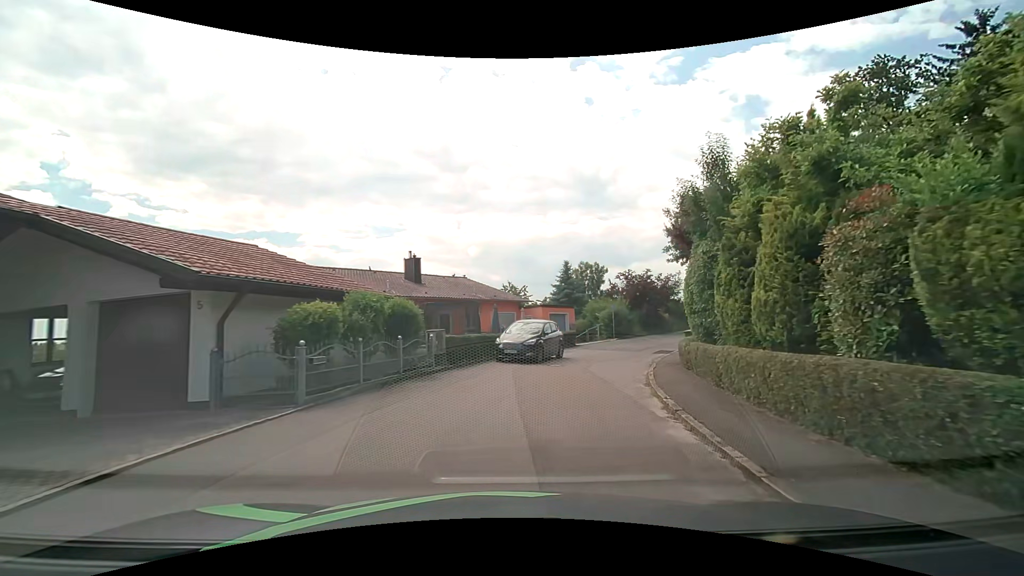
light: Day
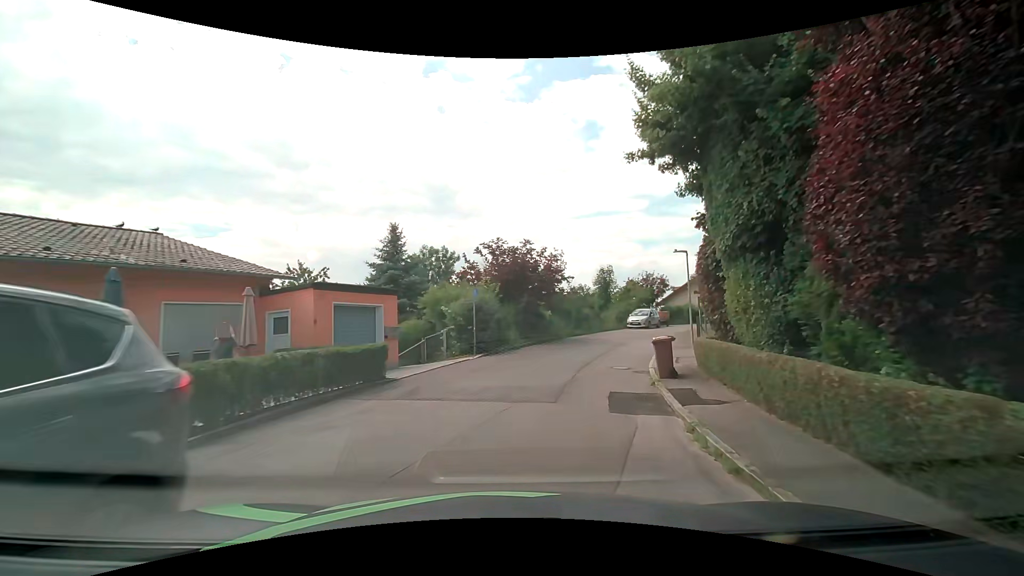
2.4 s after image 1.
(+2.8, +18.4) m; +17°
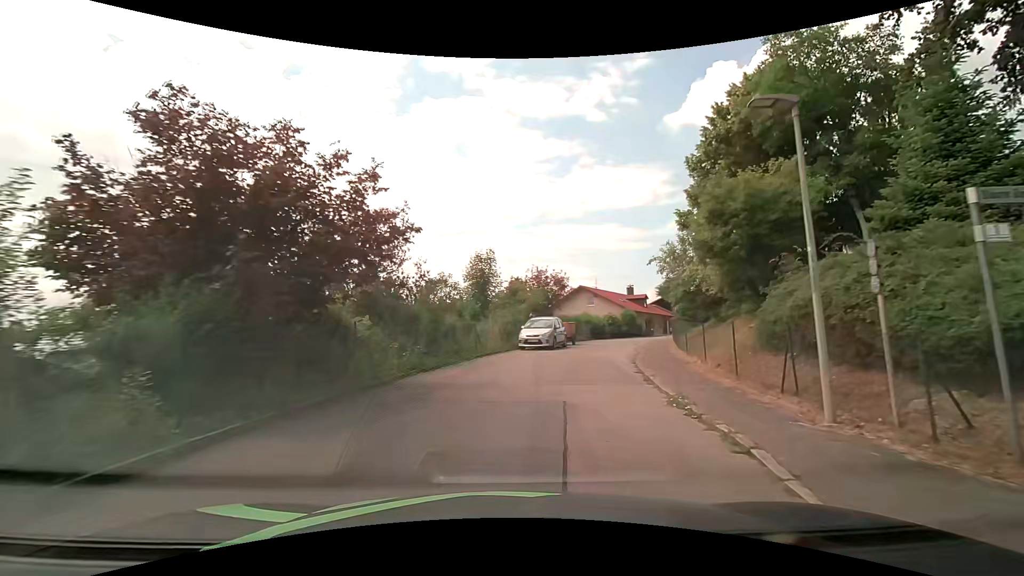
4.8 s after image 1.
(+2.4, +17.3) m; +17°
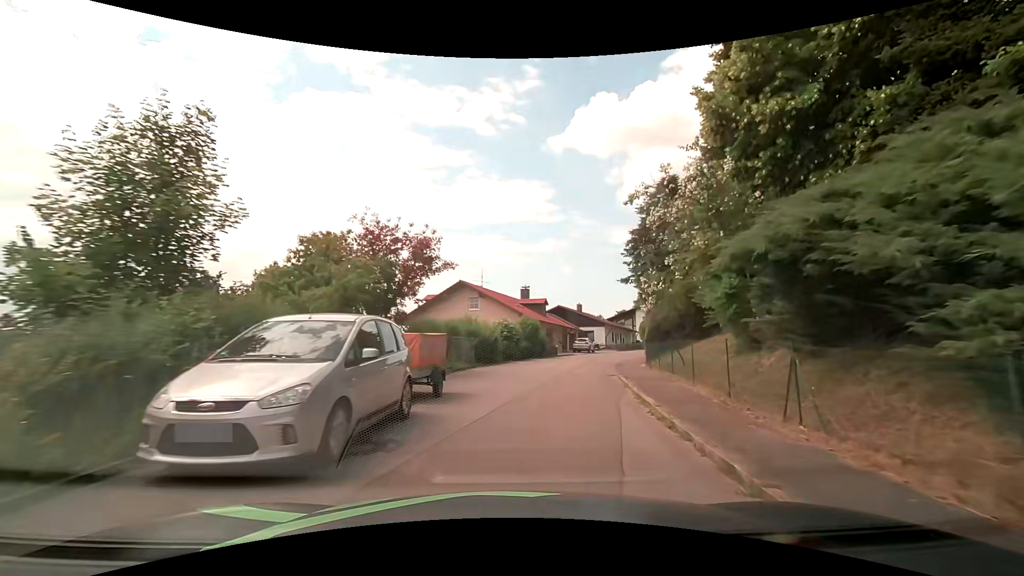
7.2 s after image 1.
(+1.8, +18.9) m; +12°
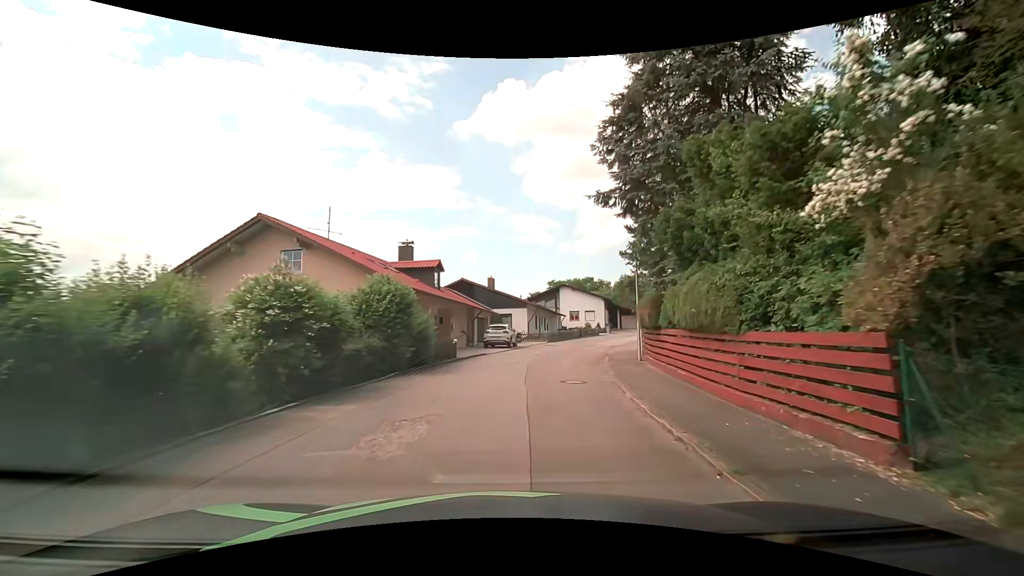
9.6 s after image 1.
(+2.3, +20.5) m; +12°
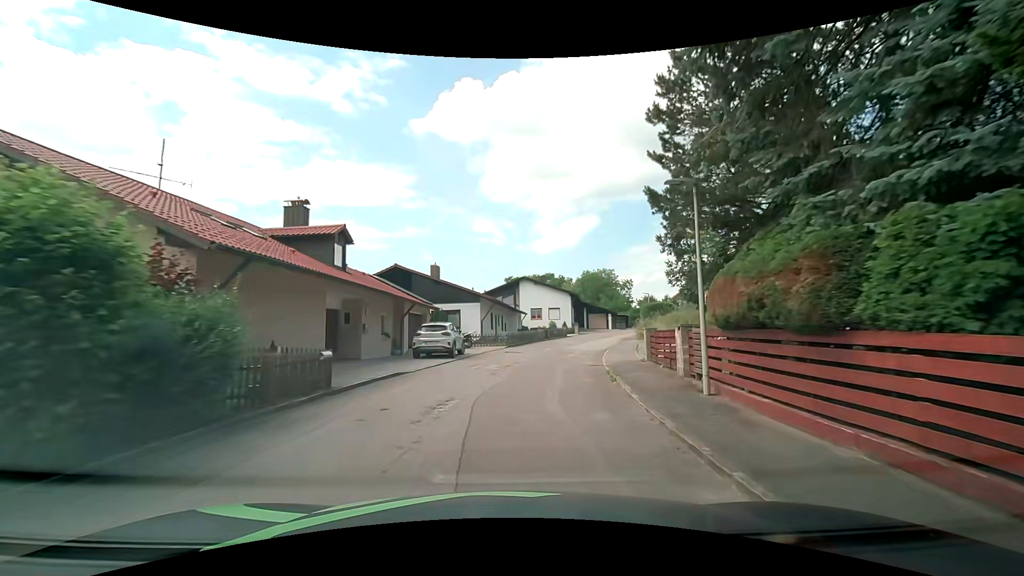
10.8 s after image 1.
(+0.4, +10.4) m; +5°
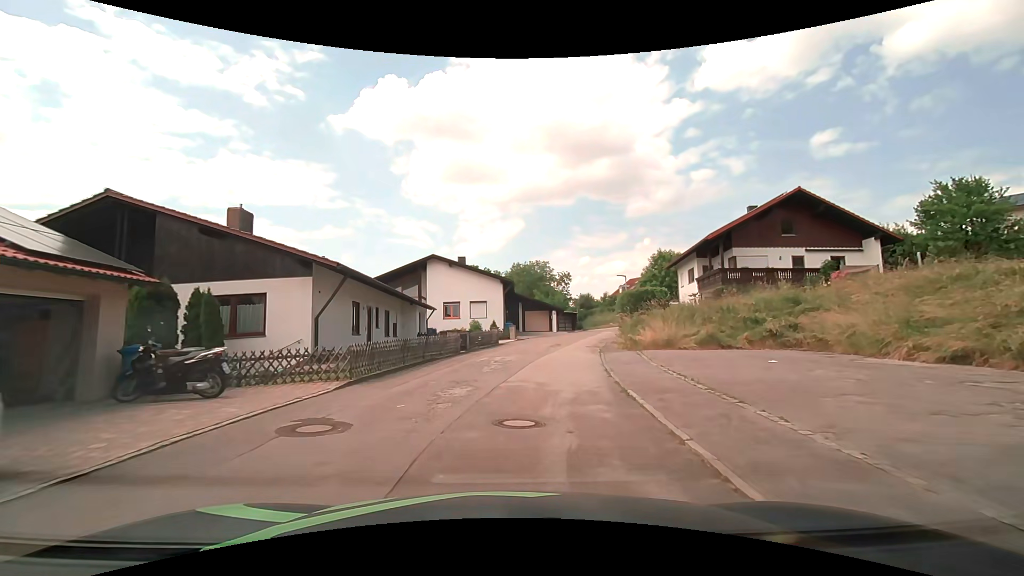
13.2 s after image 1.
(+1.4, +19.3) m; +8°
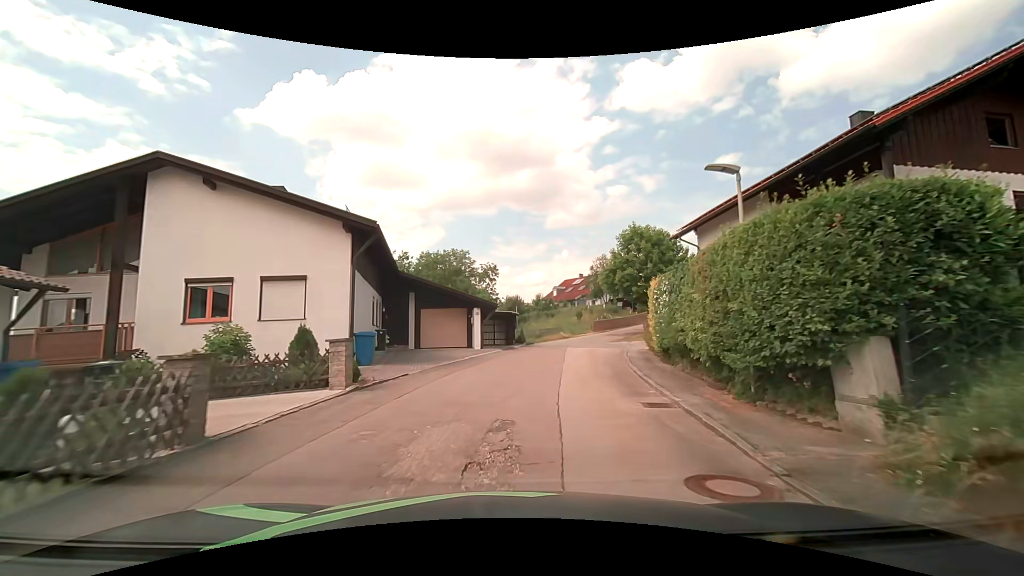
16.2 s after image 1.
(+1.7, +23.8) m; +9°
(0, +10) (+1, +20) (+3, +30) (+6, +39) (+10, +48) (+17, +56) (+25, +62) (+33, +68) (+39, +75) (+41, +85) m
